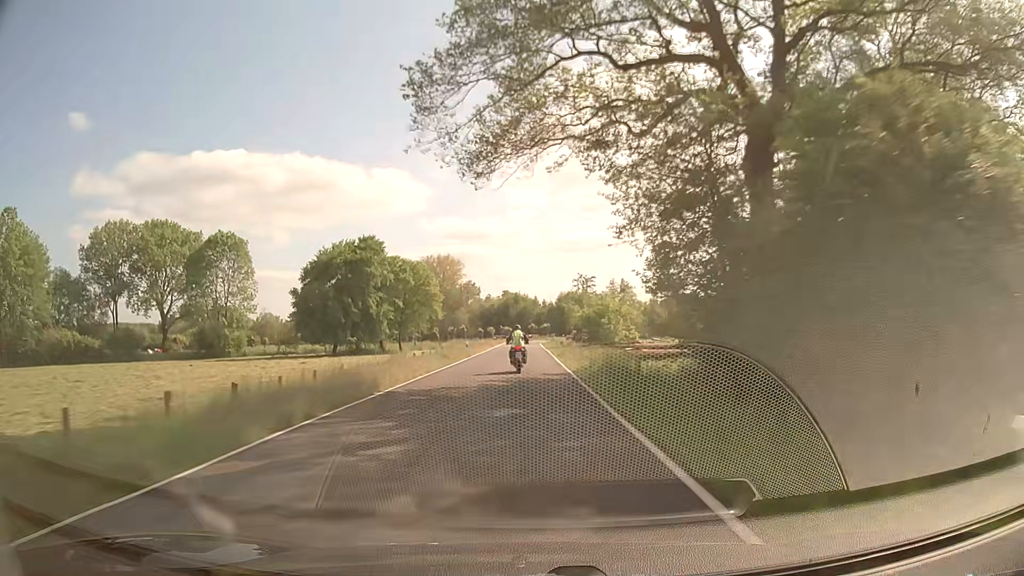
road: secondary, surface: asphalt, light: Day
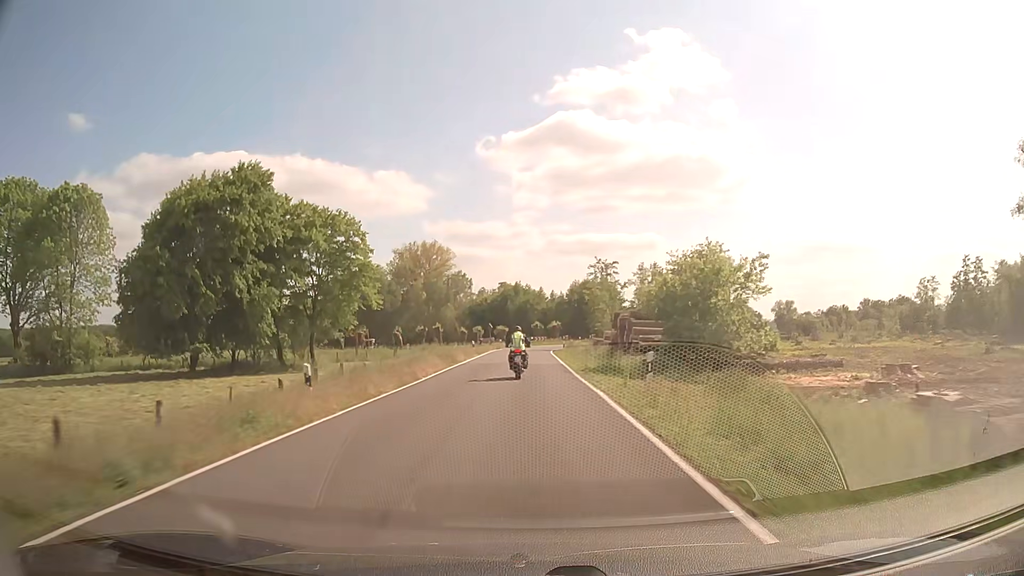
(-0.2, +37.2) m; 0°
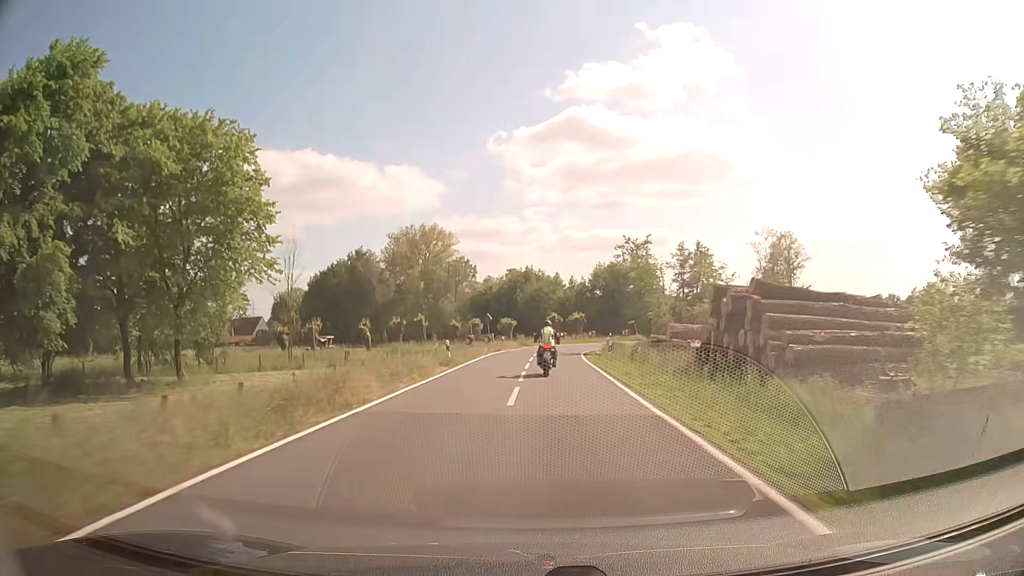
(-0.3, +22.6) m; -1°
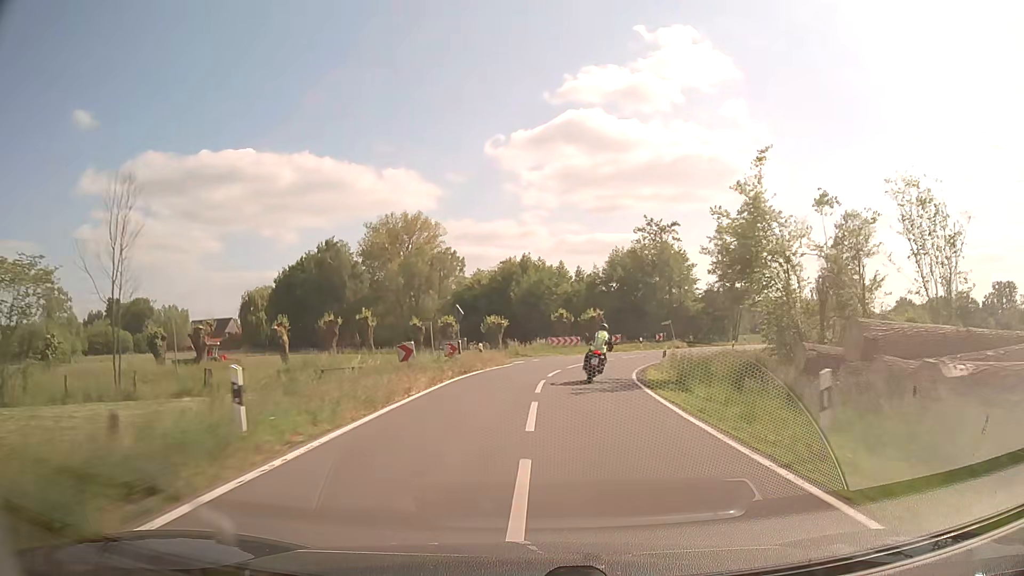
(0.0, +21.0) m; 0°
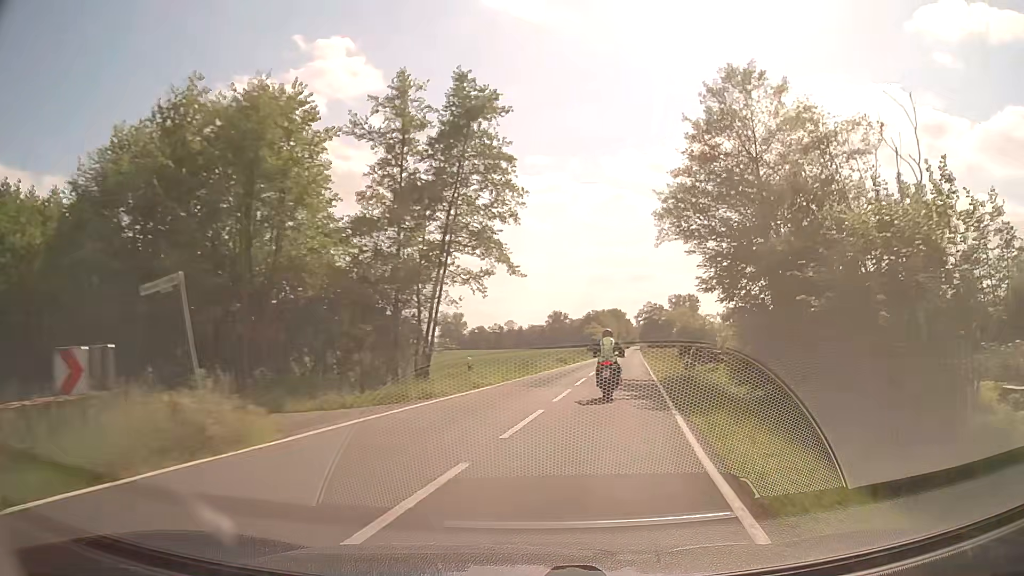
(+10.4, +45.6) m; +31°
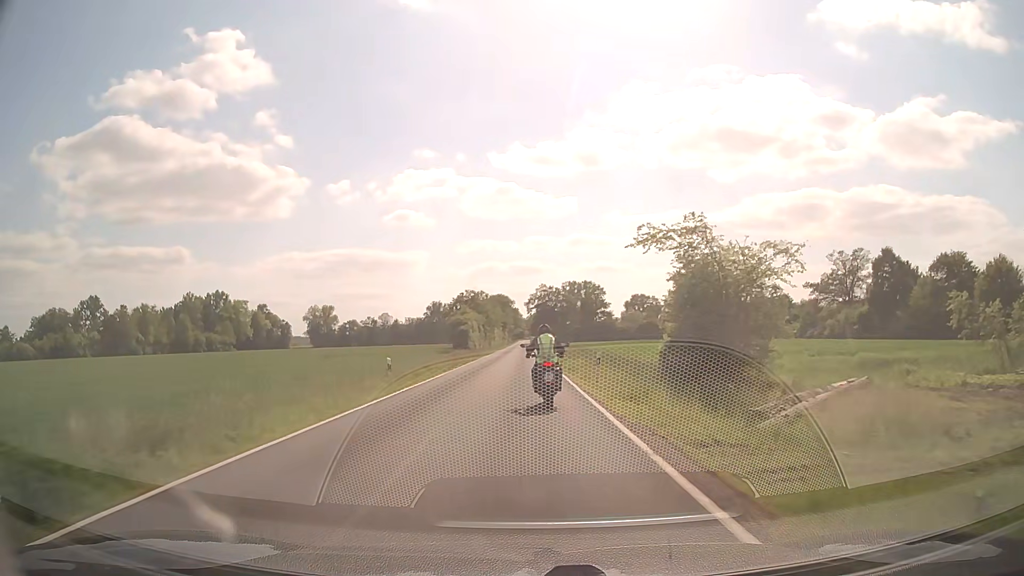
(+7.6, +48.7) m; +11°
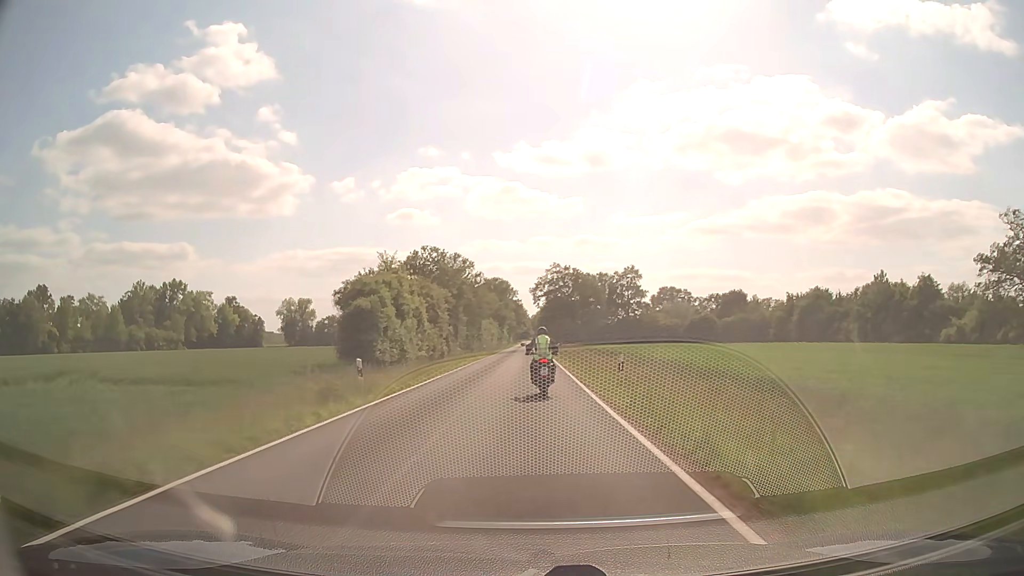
(-0.5, +54.8) m; -1°
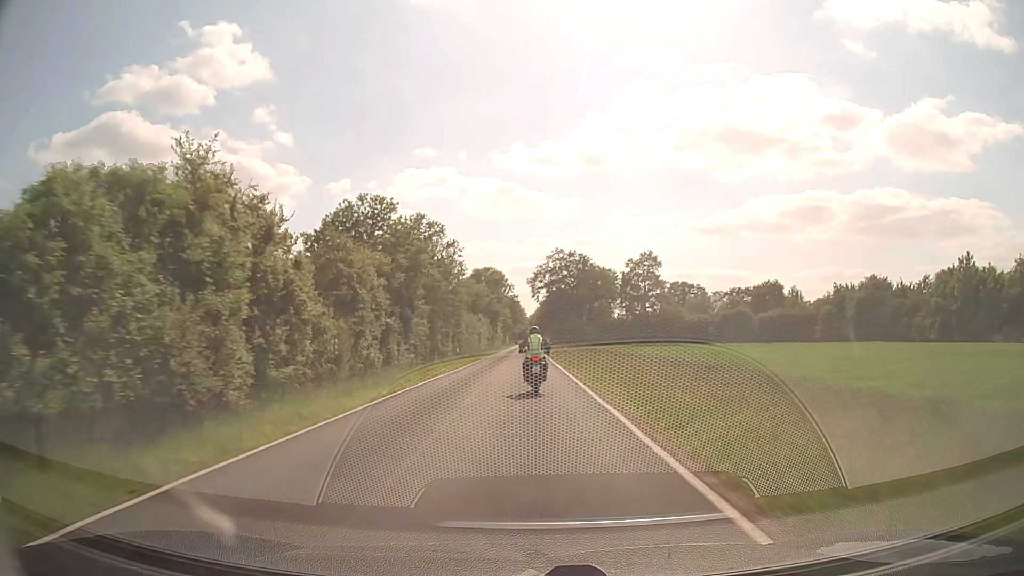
(+0.1, +23.8) m; 0°
(0, +10) (0, +20) (0, +30) (0, +40) (0, +50) (0, +60) (0, +70) (0, +80) (0, +90) (0, +100) m
